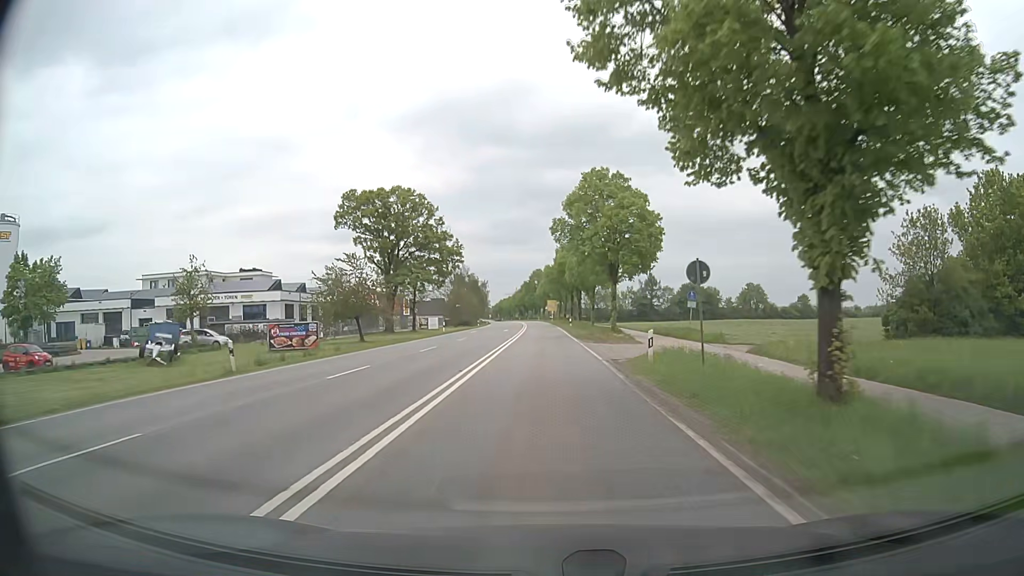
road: secondary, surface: asphalt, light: Day
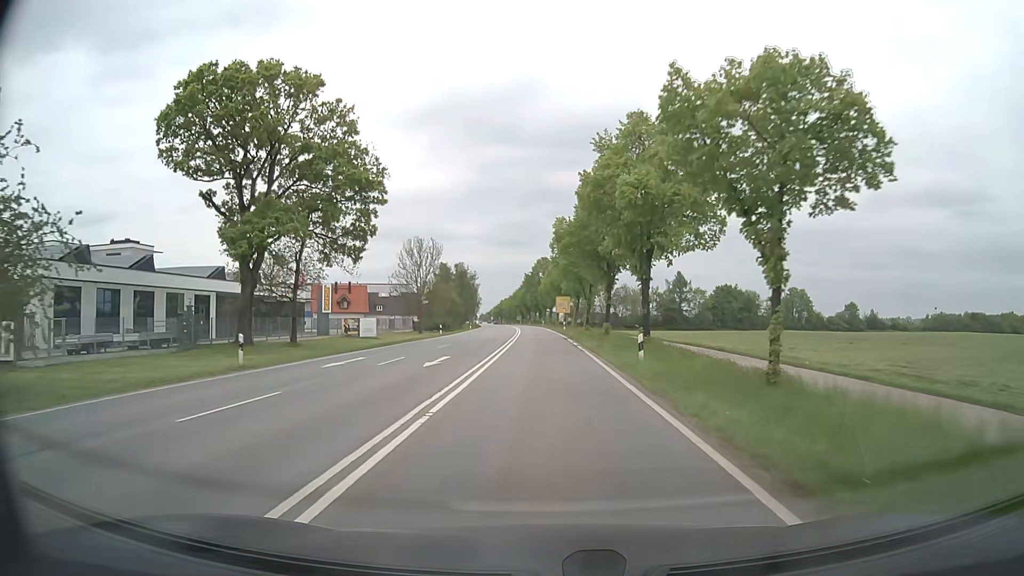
(-0.3, +43.1) m; -1°
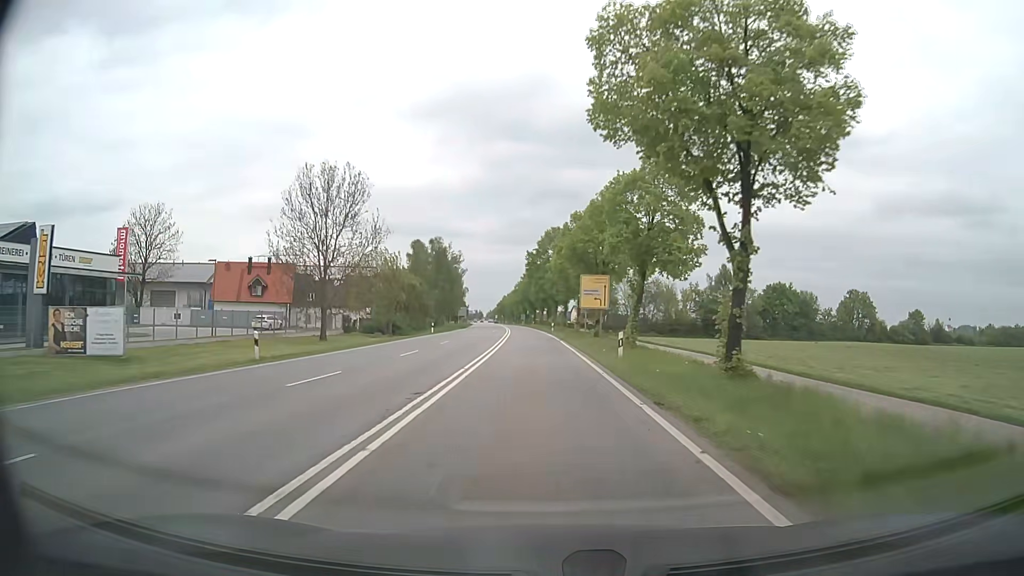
(-0.4, +43.0) m; -1°
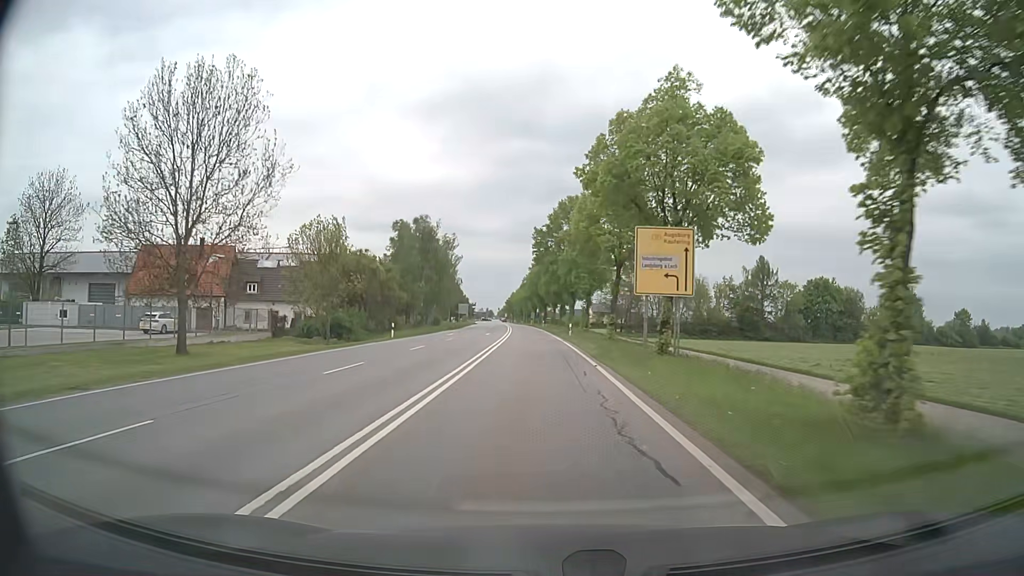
(-0.1, +21.5) m; -1°
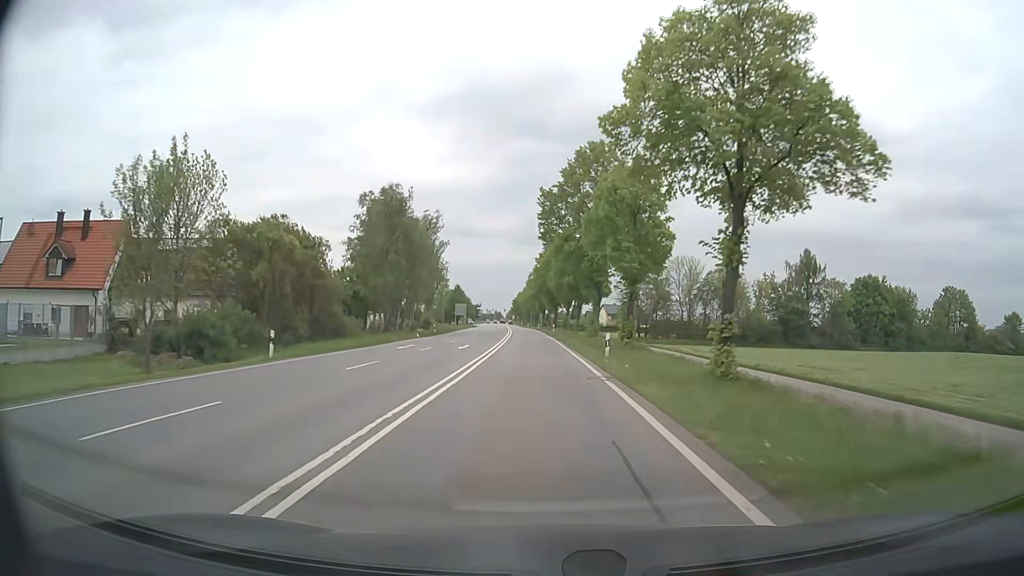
(-0.2, +21.5) m; -1°
(0, +10) (0, +20) (0, +30) (-1, +40) (-1, +50) (-1, +60) (-2, +70) (-2, +80) (-3, +90) (-3, +100) m
